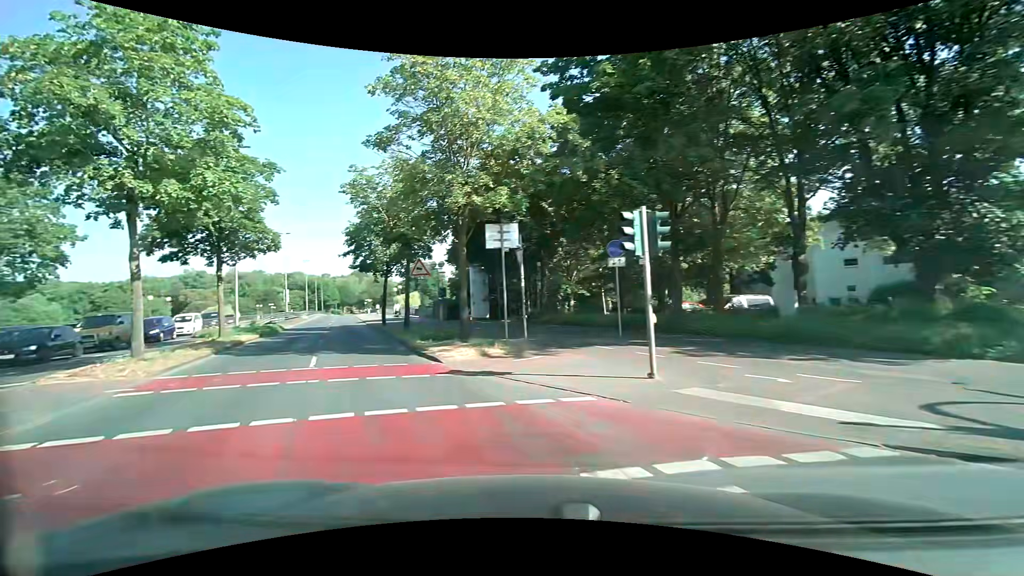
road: primary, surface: asphalt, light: Day
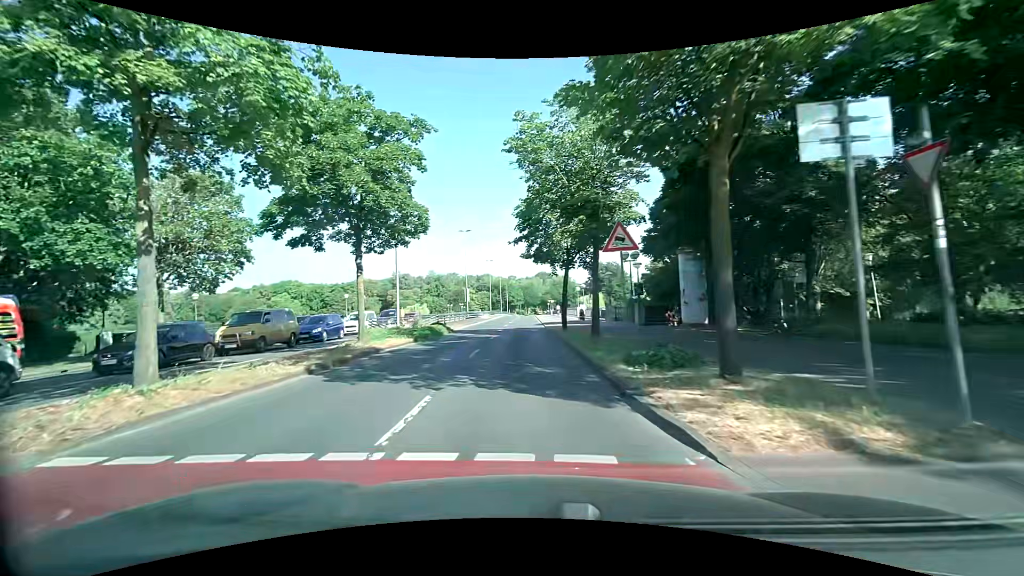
(-1.8, +8.4) m; -22°
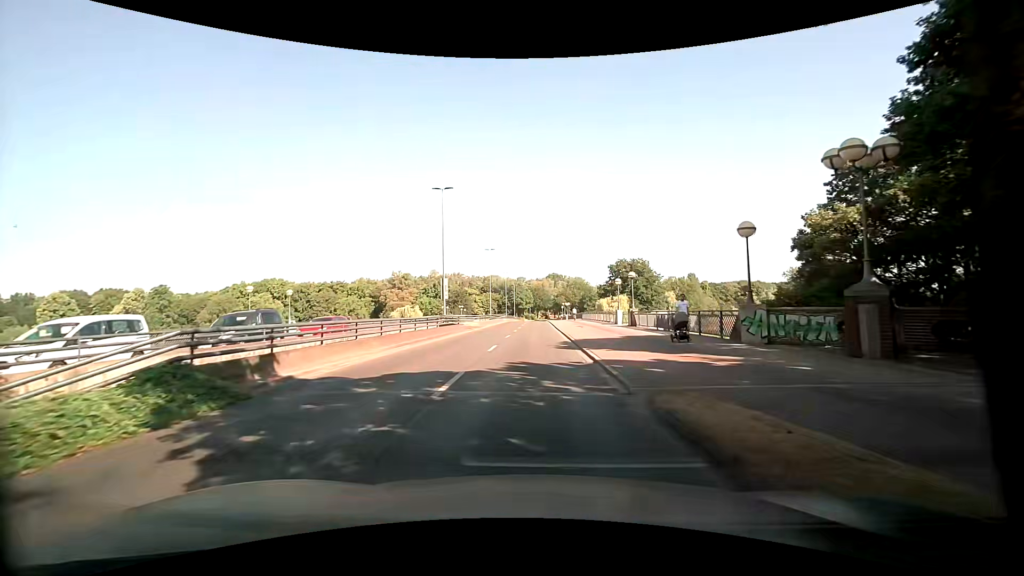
(-0.6, +25.3) m; -1°
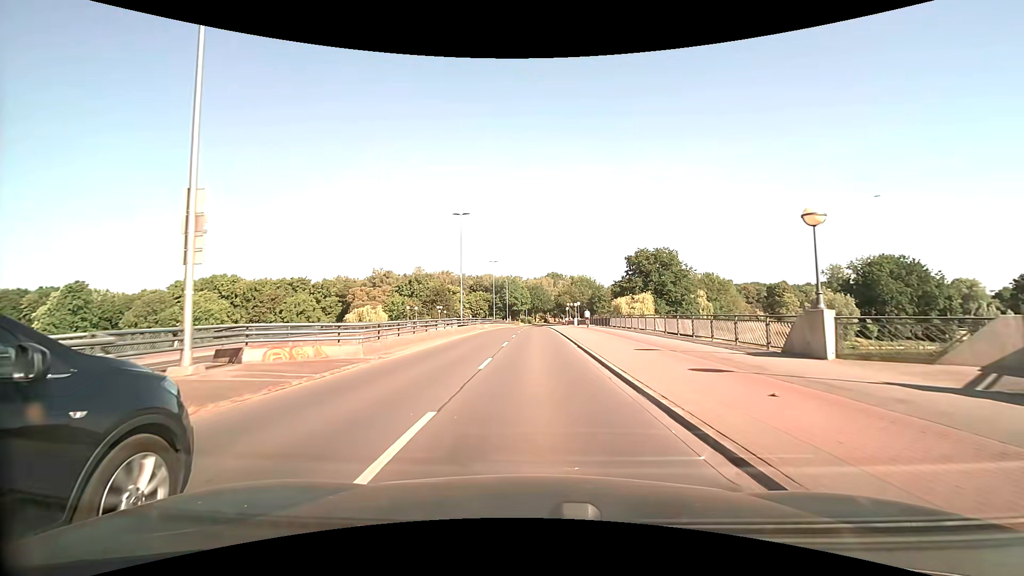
(-0.2, +31.9) m; 0°
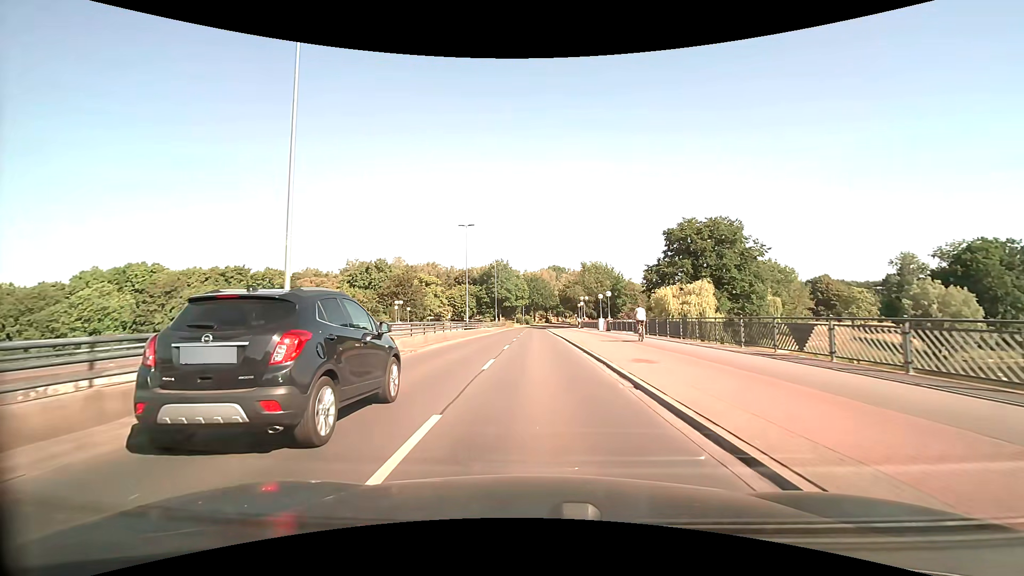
(-0.1, +36.7) m; 0°
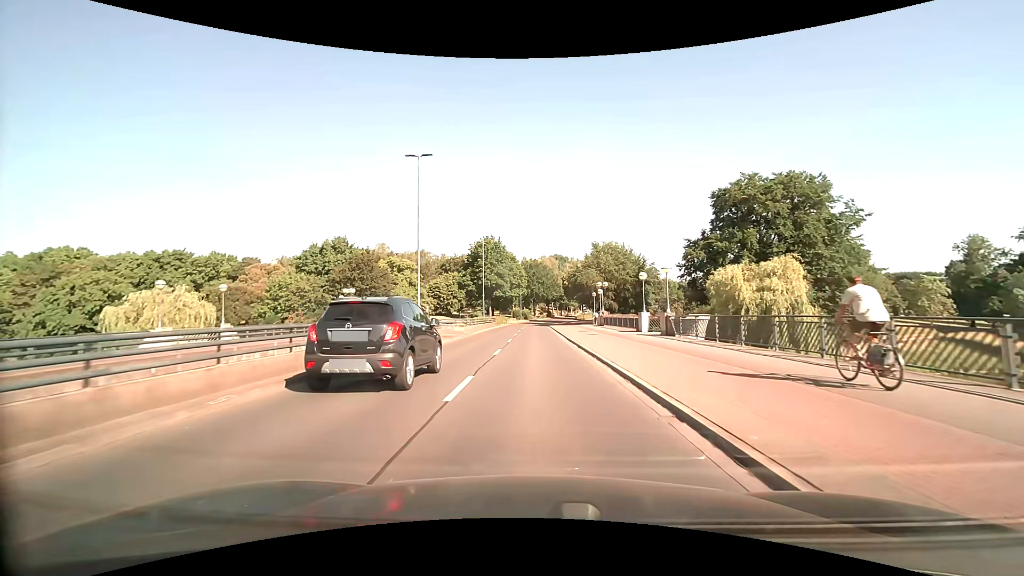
(0.0, +23.1) m; 0°
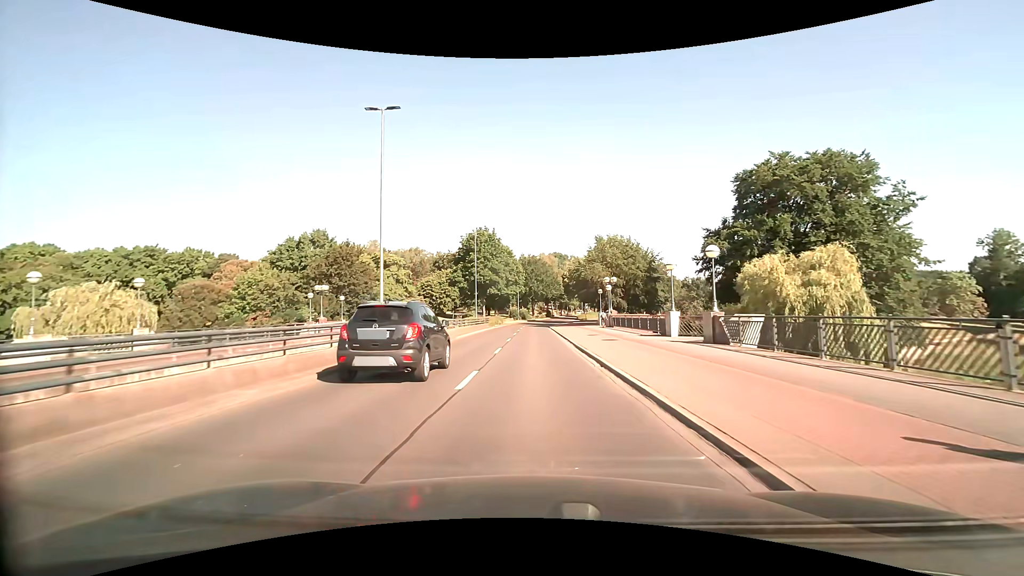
(0.0, +7.7) m; 0°
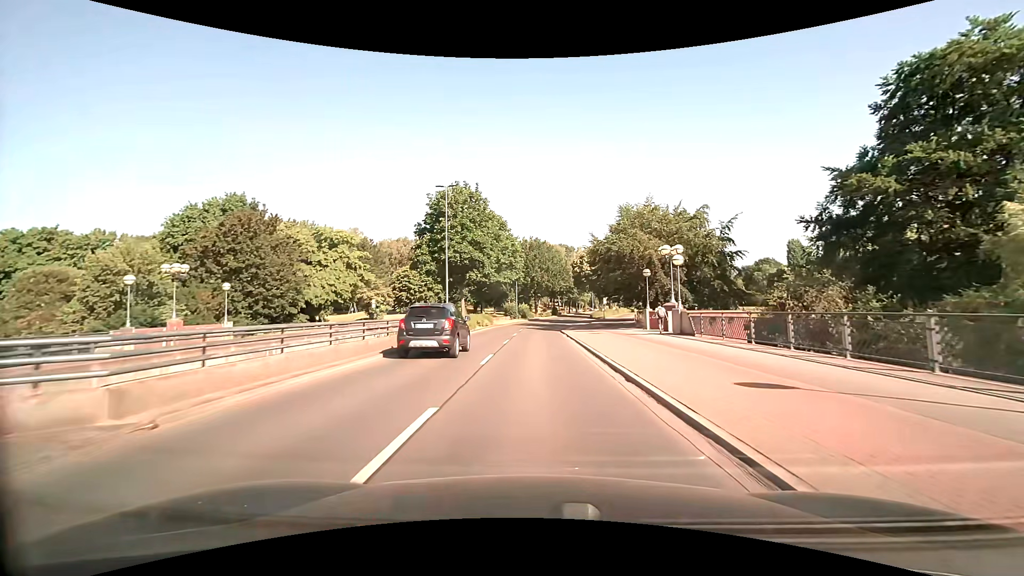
(0.0, +23.3) m; 0°
(0, +10) (0, +20) (0, +30) (0, +40) (+1, +50) (+2, +60) (+3, +70) (+4, +80) (+6, +90) (+8, +99) m
